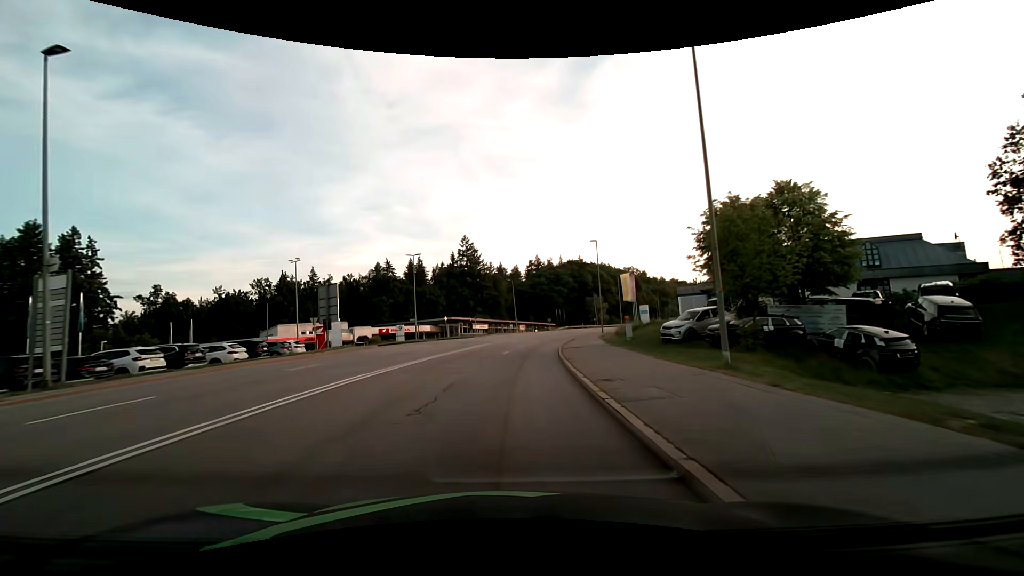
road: secondary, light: Day
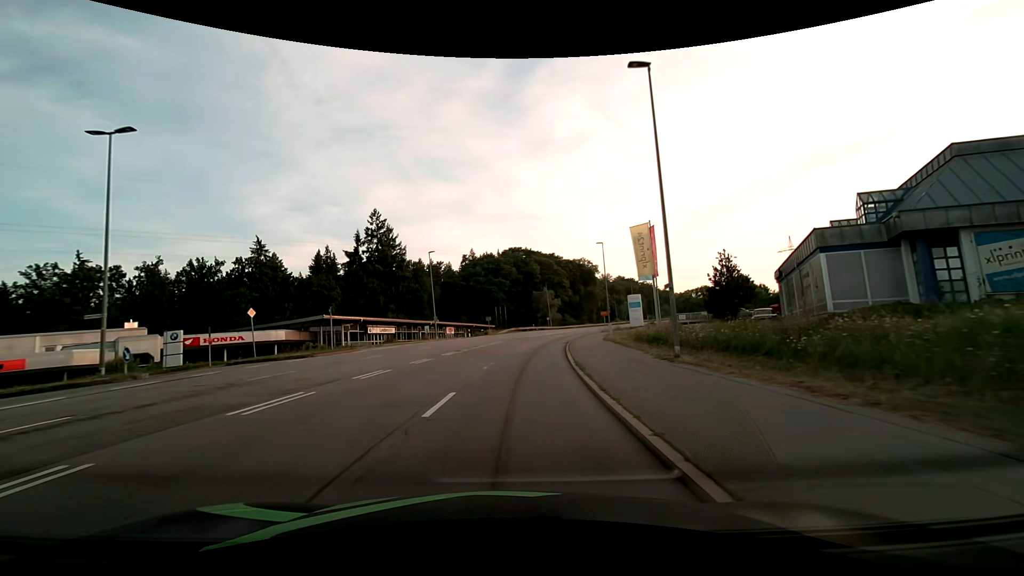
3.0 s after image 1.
(+2.3, +37.1) m; +8°
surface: asphalt
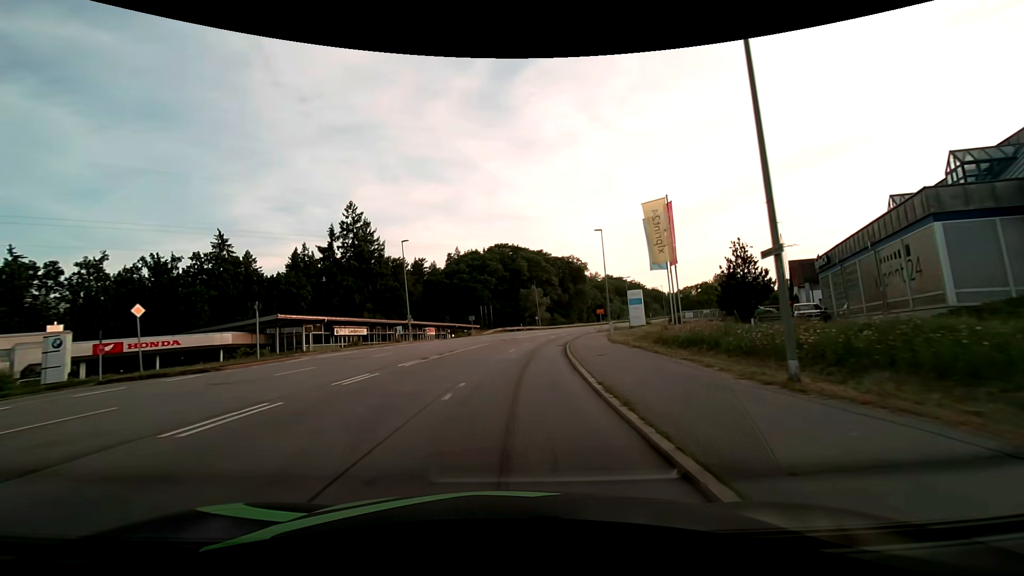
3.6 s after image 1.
(+0.1, +7.4) m; +1°
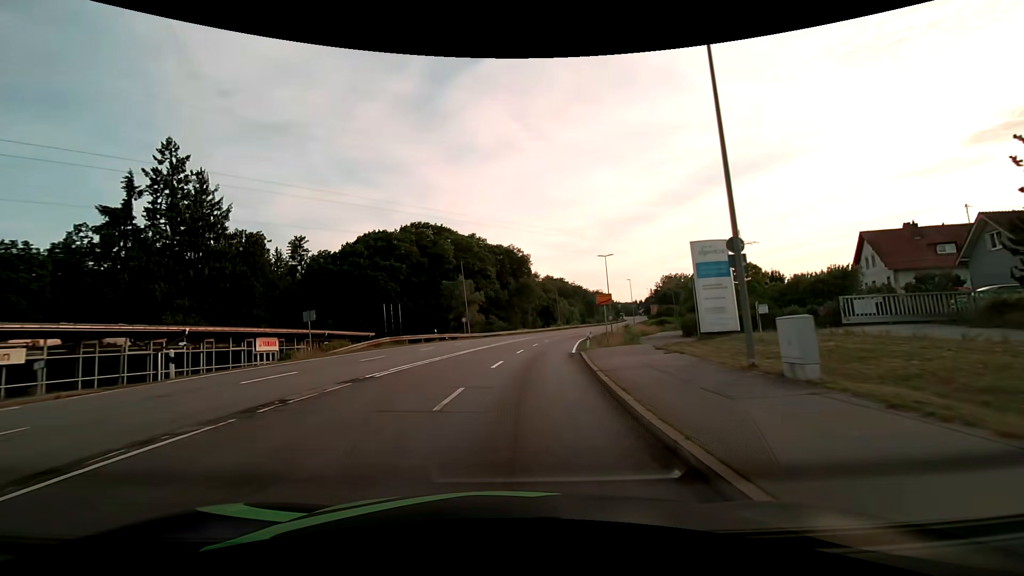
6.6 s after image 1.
(+2.5, +36.8) m; +8°
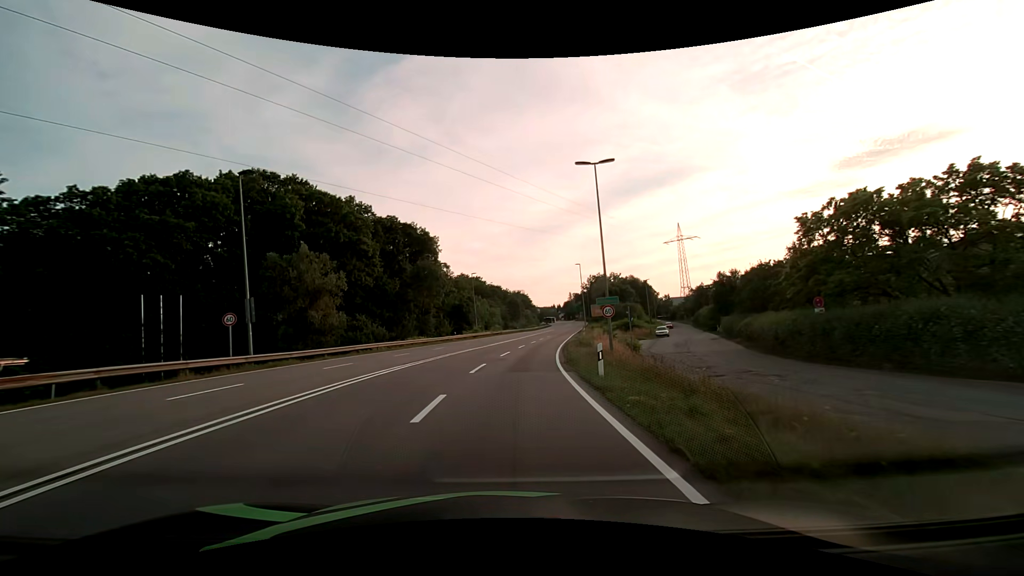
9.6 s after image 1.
(+3.3, +36.3) m; +10°
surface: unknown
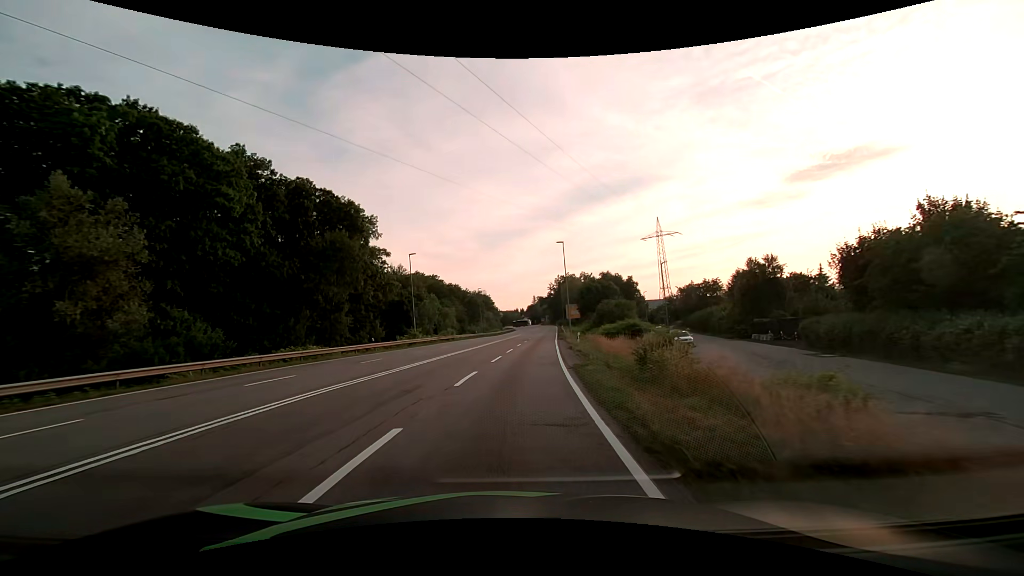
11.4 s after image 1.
(+0.9, +22.5) m; +4°
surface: asphalt
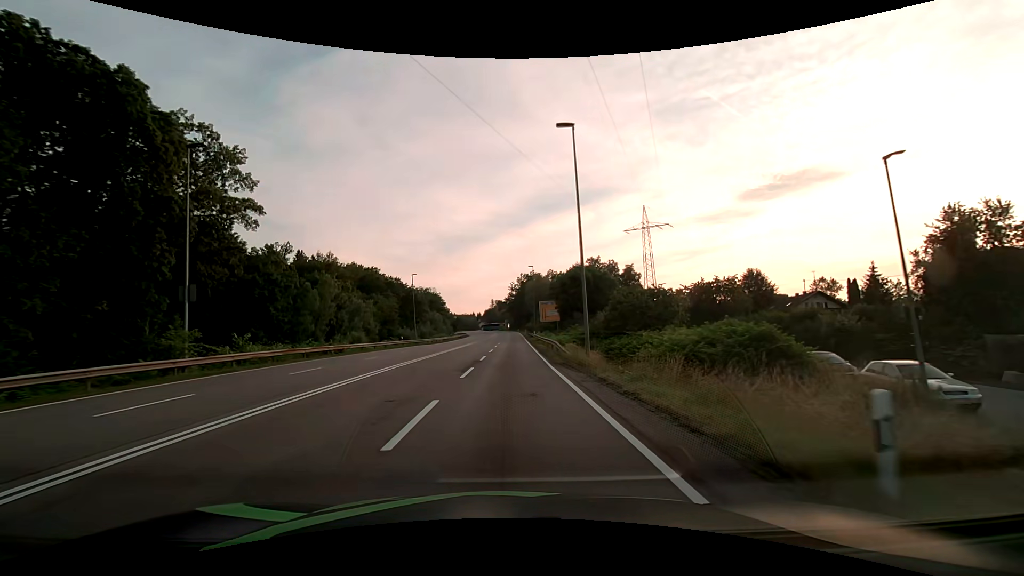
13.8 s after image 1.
(+1.5, +32.0) m; +5°
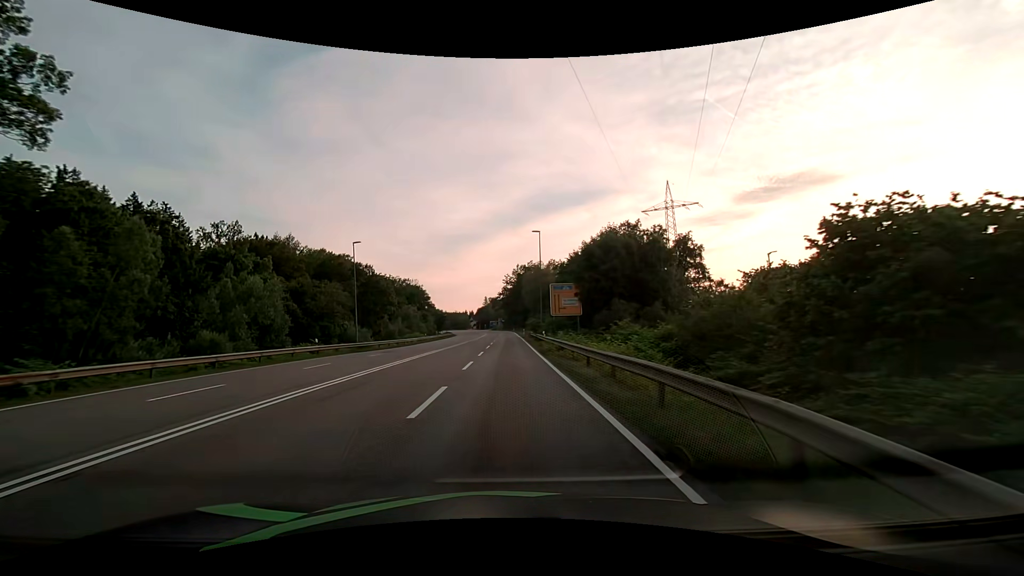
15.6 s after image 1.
(+0.3, +25.0) m; +1°
(0, +10) (0, +20) (0, +30) (0, +40) (0, +50) (0, +60) (0, +70) (0, +80) (0, +90) (0, +100) m
